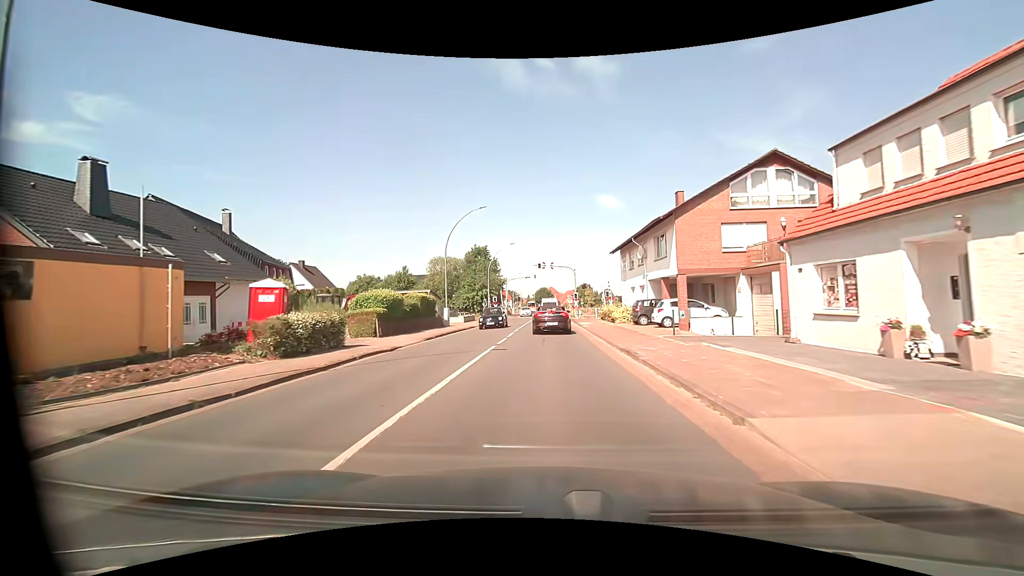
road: primary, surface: asphalt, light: Day
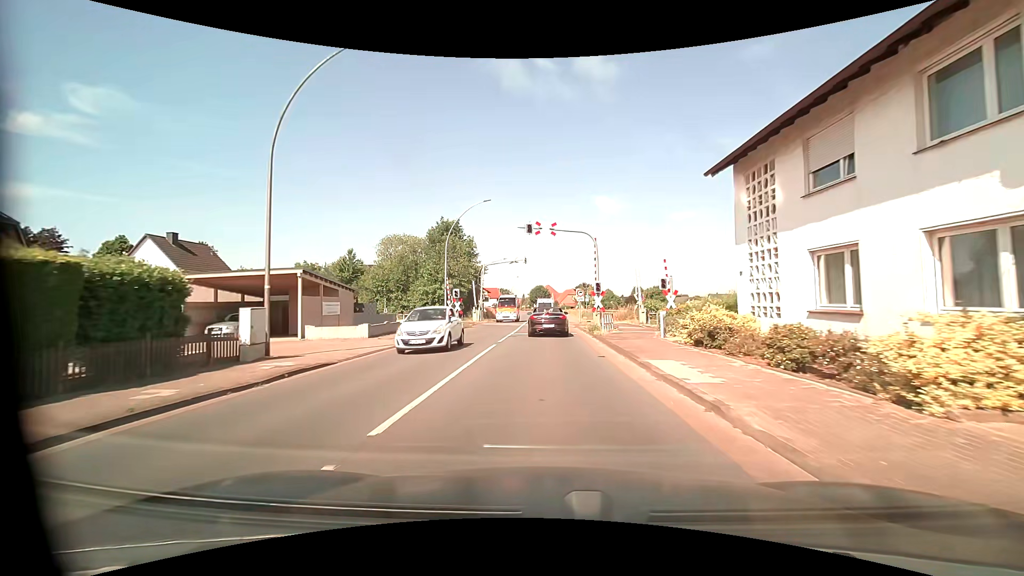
(0.0, +26.4) m; 0°
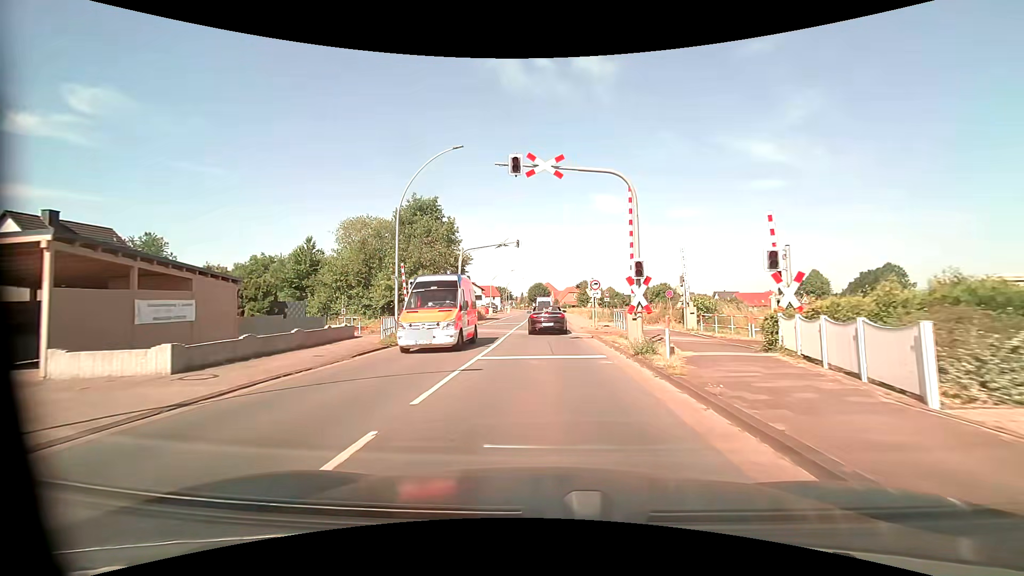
(0.0, +12.7) m; 0°
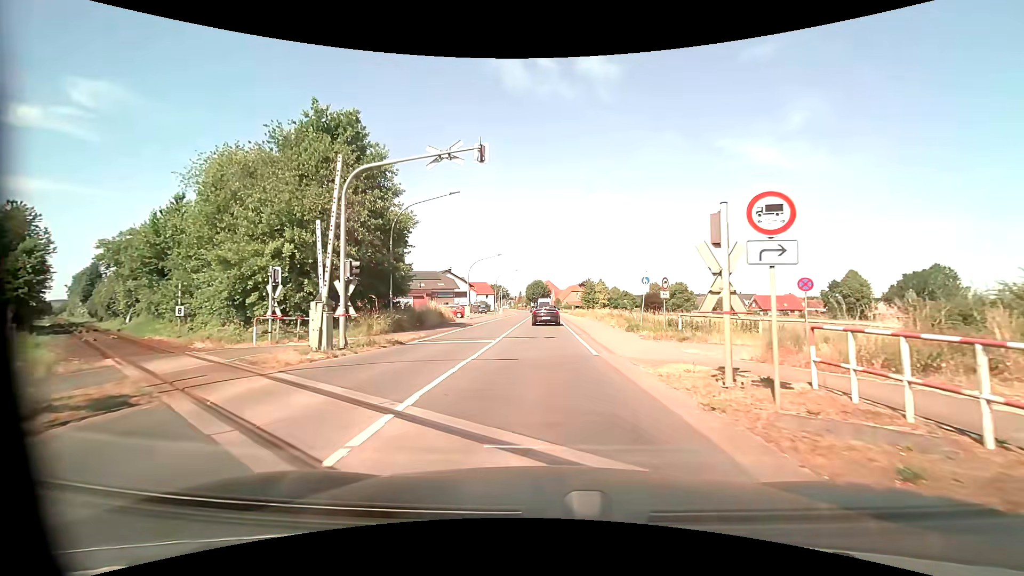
(+0.1, +21.8) m; -1°
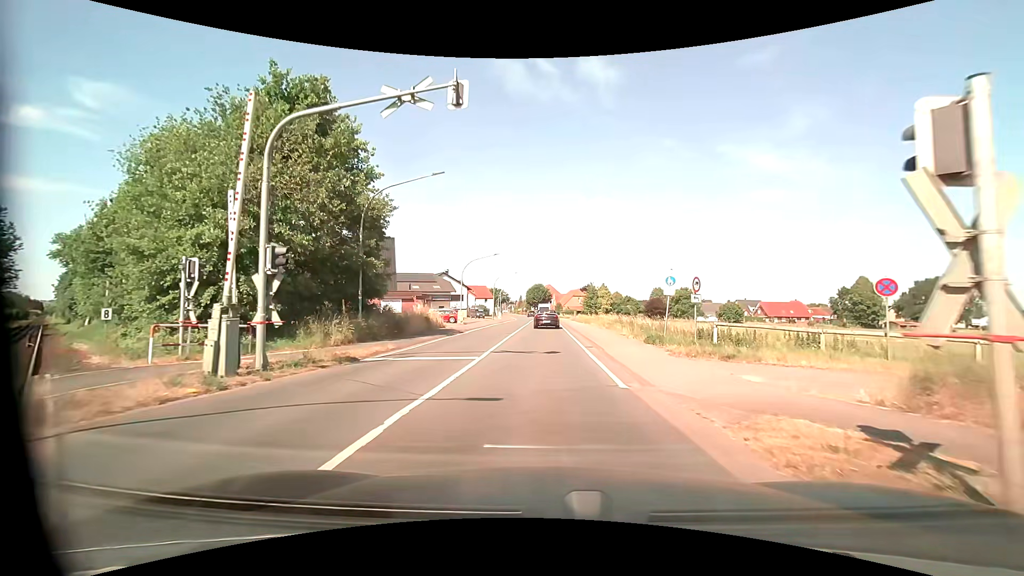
(+0.1, +4.6) m; -1°
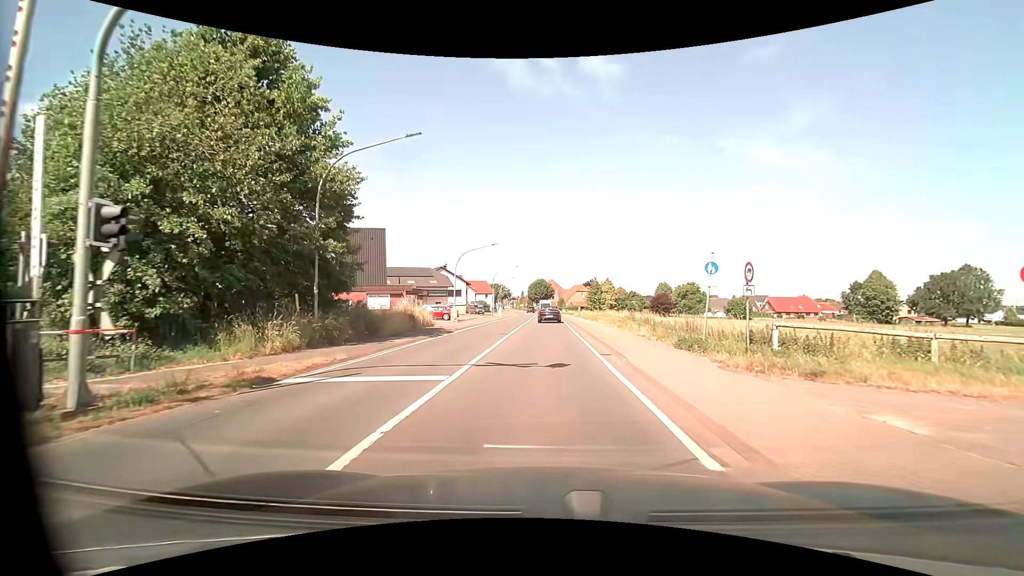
(+0.2, +4.6) m; +2°
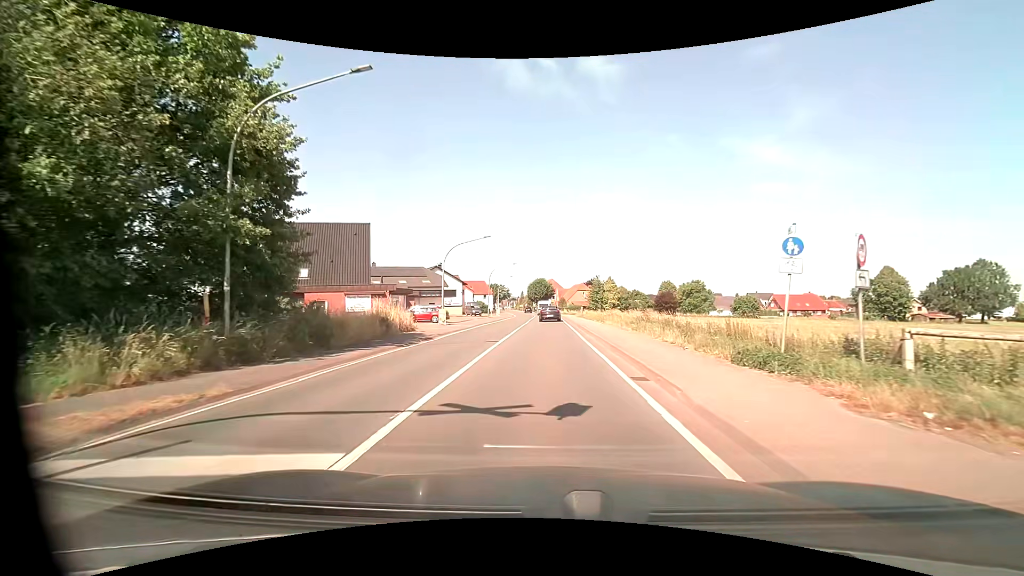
(0.0, +5.2) m; 0°
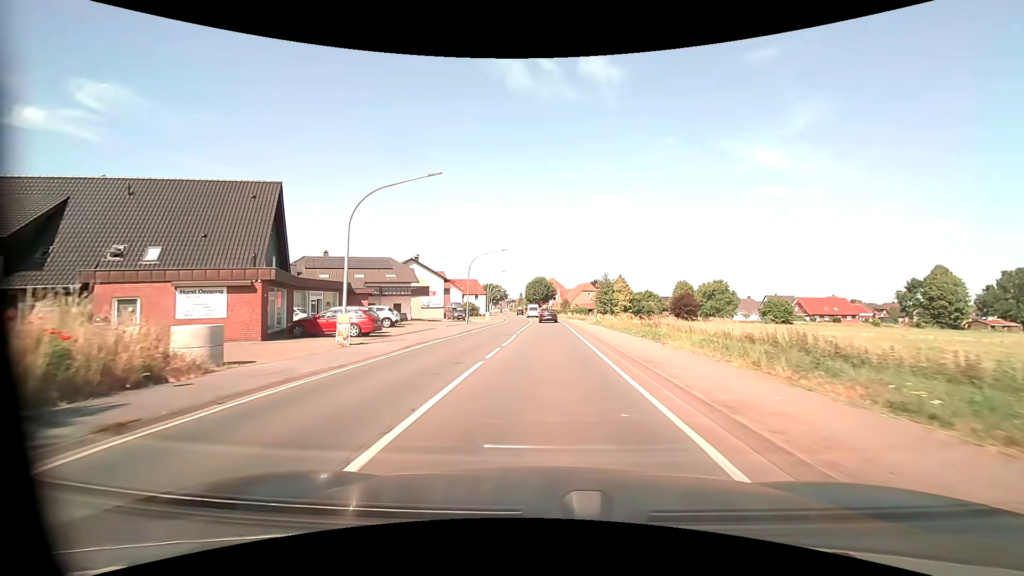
(-0.1, +19.3) m; 0°
(0, +10) (0, +20) (0, +30) (0, +40) (0, +50) (0, +60) (-1, +70) (-1, +80) (-2, +90) (-3, +100) m
